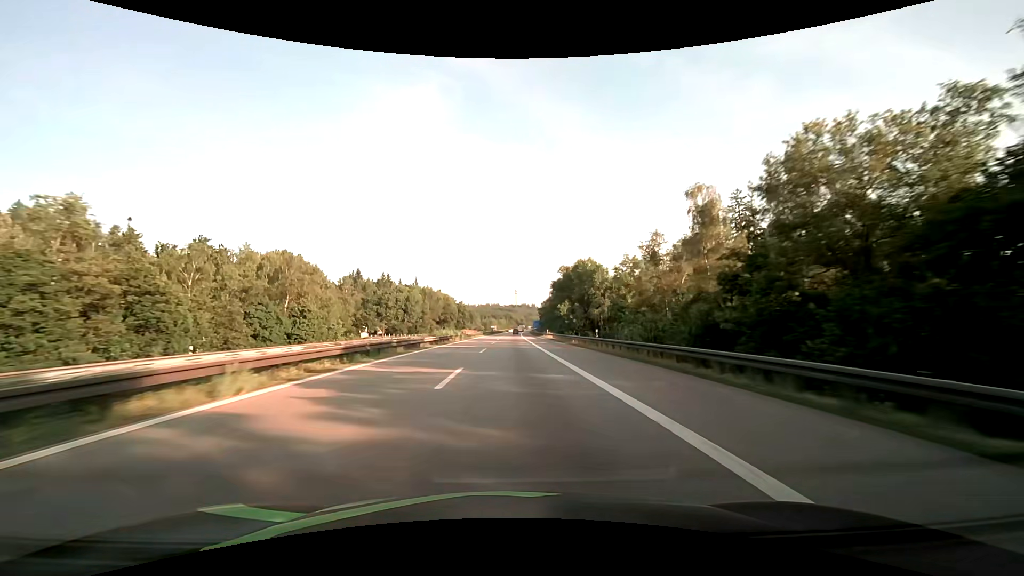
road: motorway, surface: asphalt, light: Day
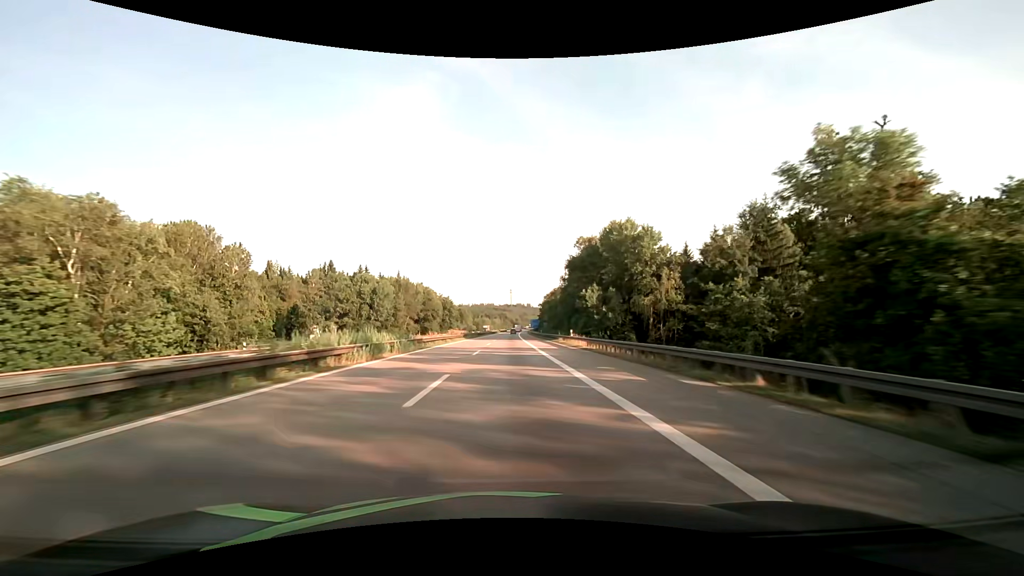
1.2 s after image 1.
(+0.2, +38.1) m; +1°
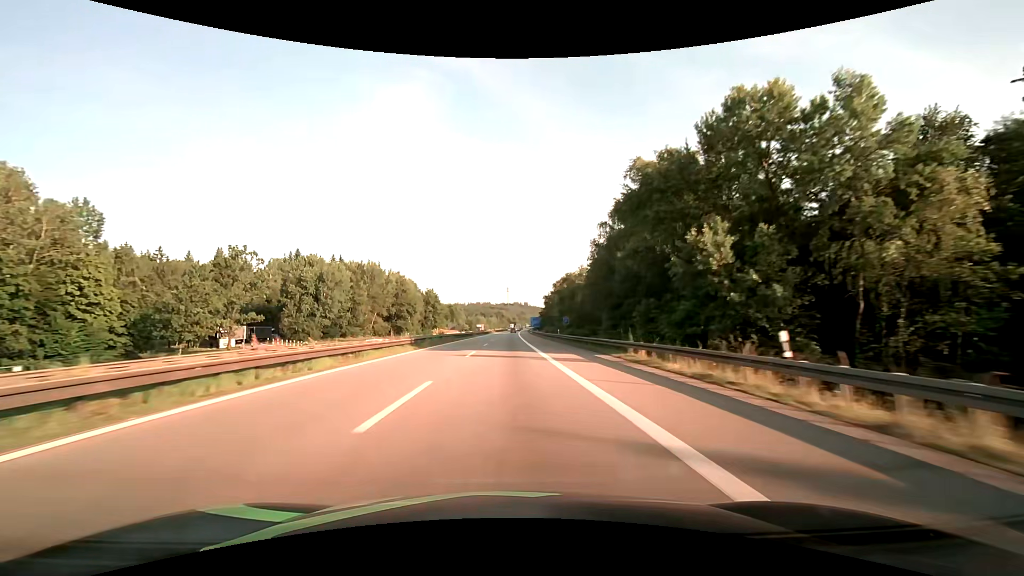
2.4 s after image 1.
(+0.2, +38.1) m; 0°
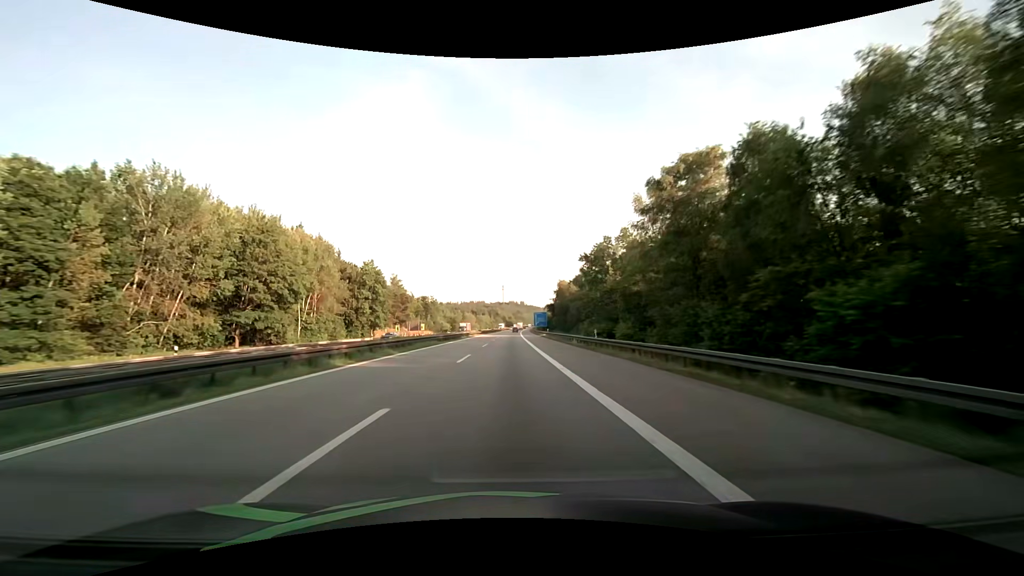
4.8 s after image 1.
(+0.4, +76.3) m; +1°
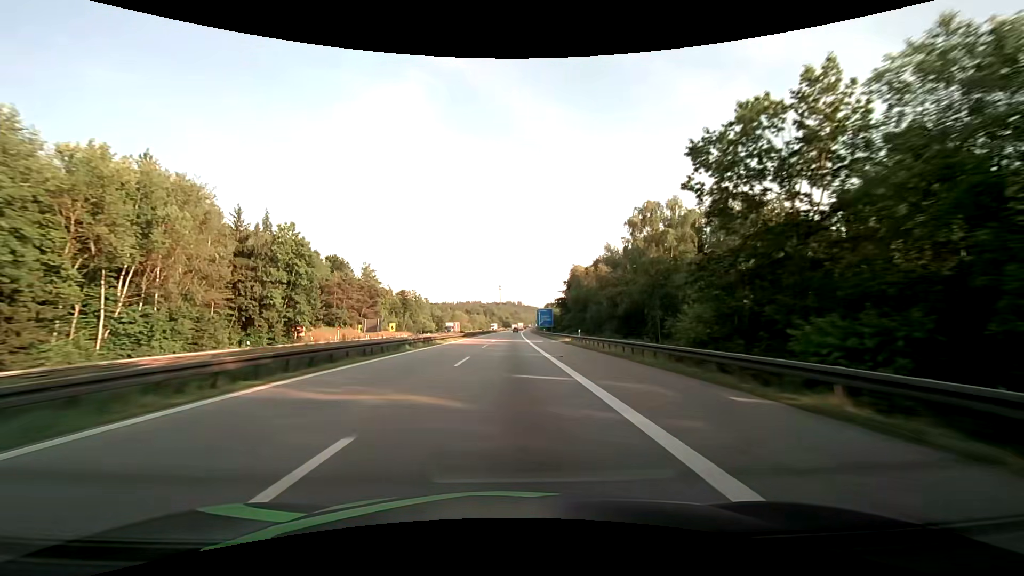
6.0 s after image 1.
(+0.1, +38.1) m; 0°
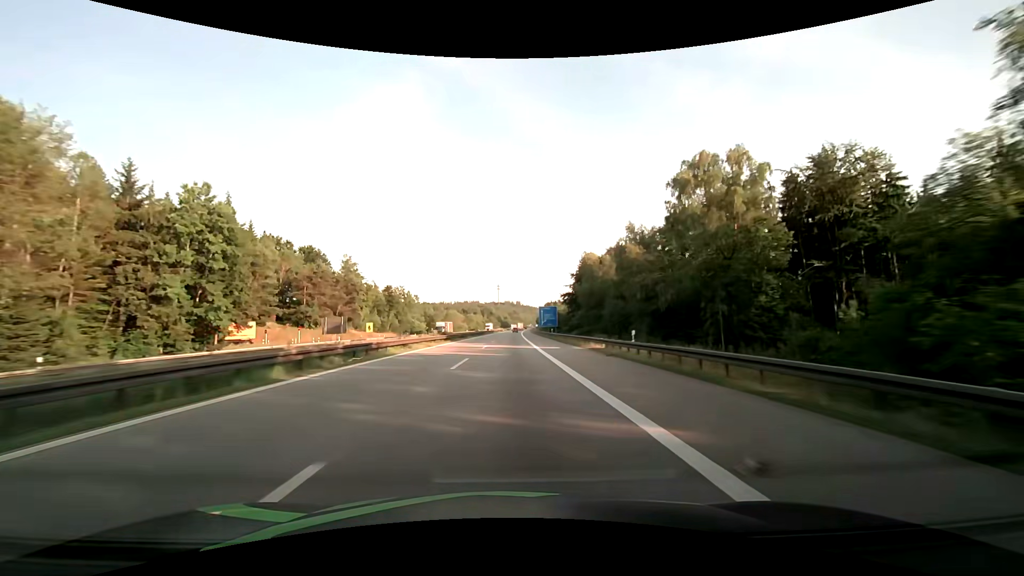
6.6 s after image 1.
(0.0, +19.1) m; 0°
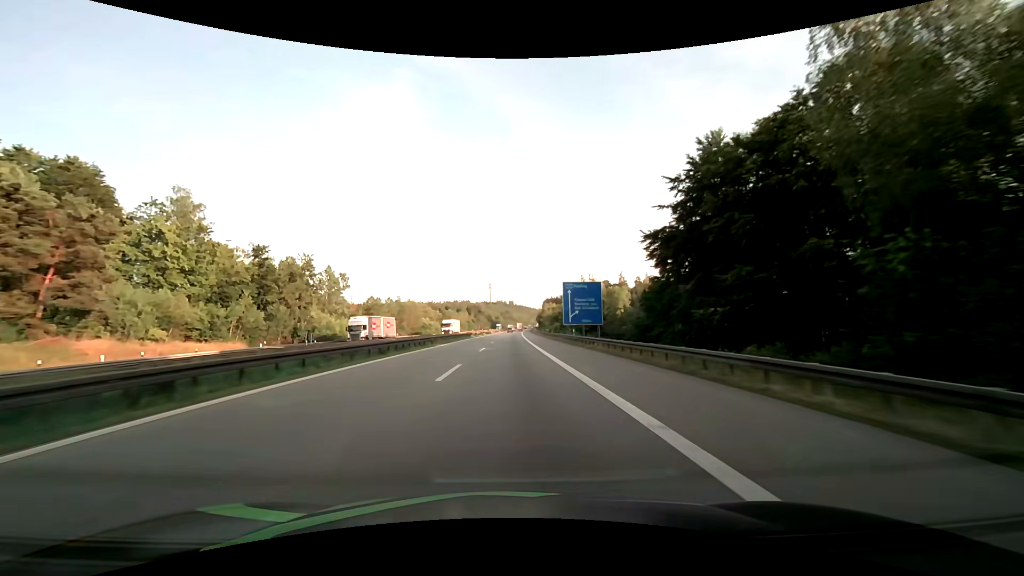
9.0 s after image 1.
(+0.6, +76.2) m; +1°
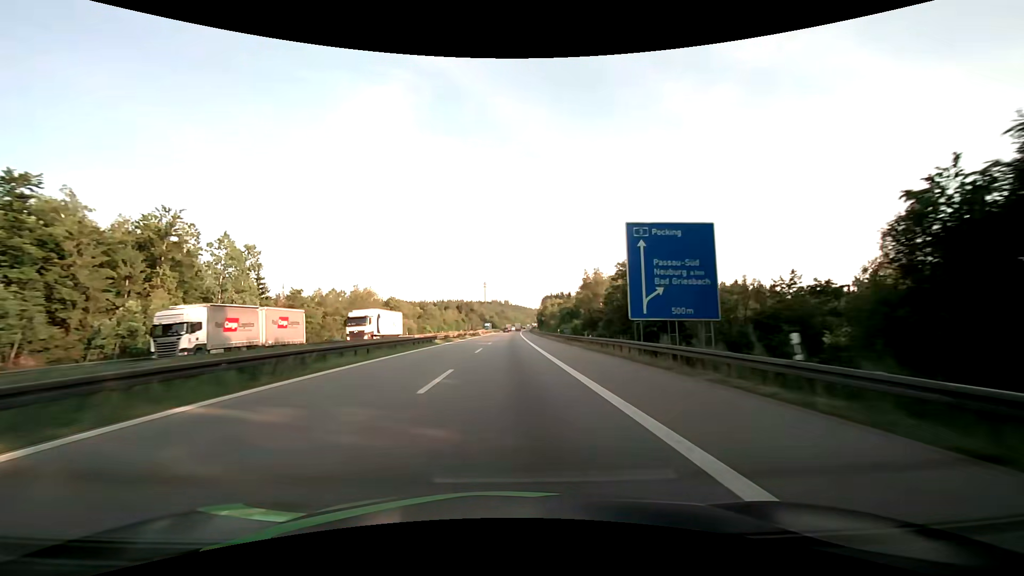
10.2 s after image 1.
(+0.2, +38.0) m; 0°
(0, +10) (0, +20) (0, +30) (0, +40) (0, +50) (0, +60) (0, +70) (+1, +80) (+1, +90) (+1, +100) m
